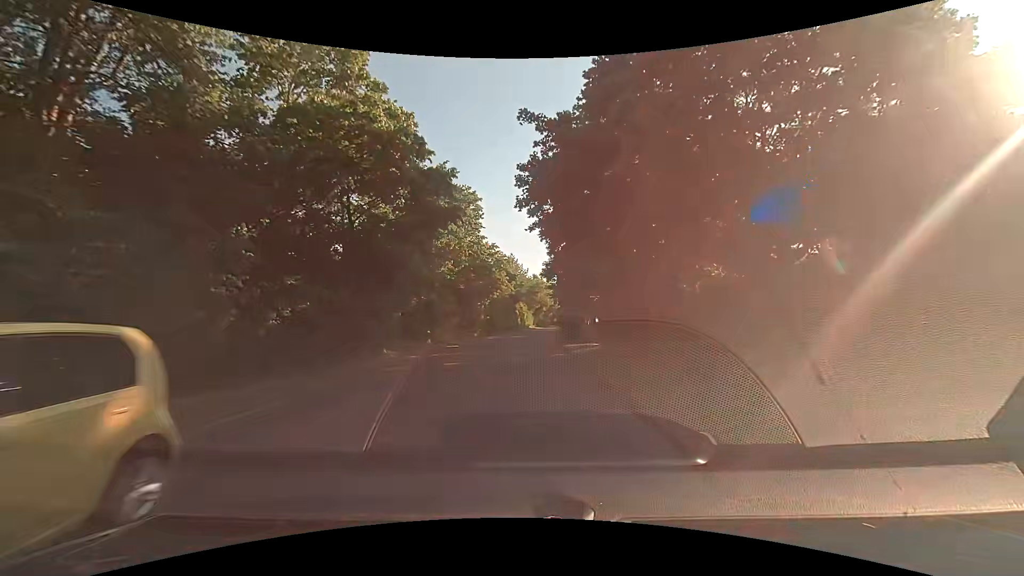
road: tertiary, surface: asphalt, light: Day
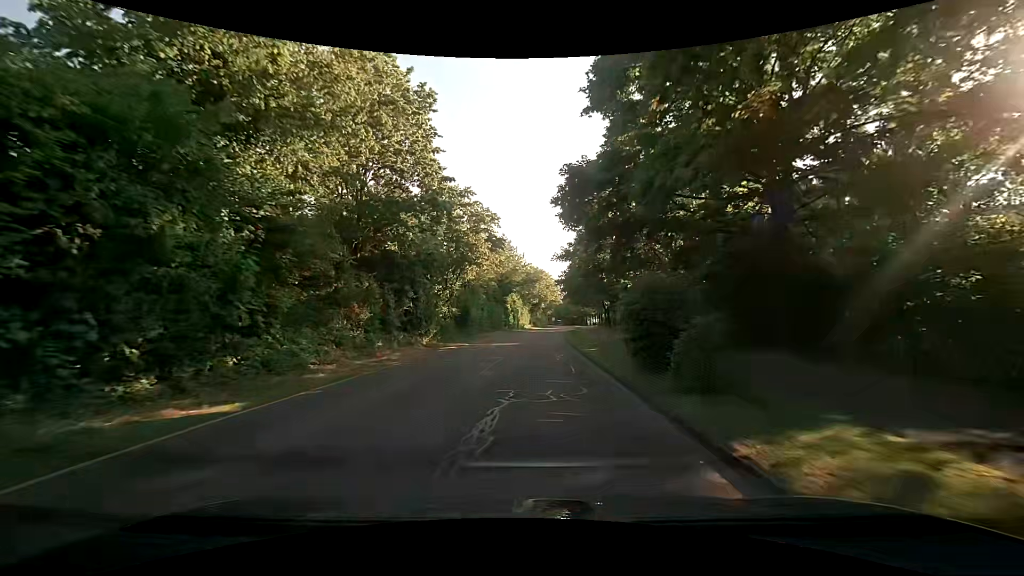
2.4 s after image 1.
(0.0, +24.9) m; +1°
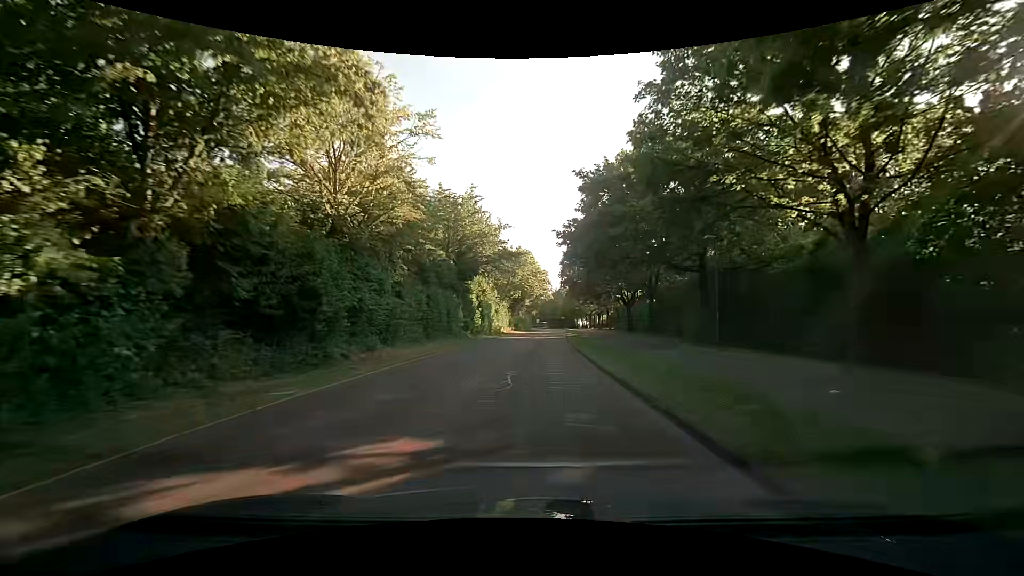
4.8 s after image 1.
(+0.4, +28.6) m; +2°
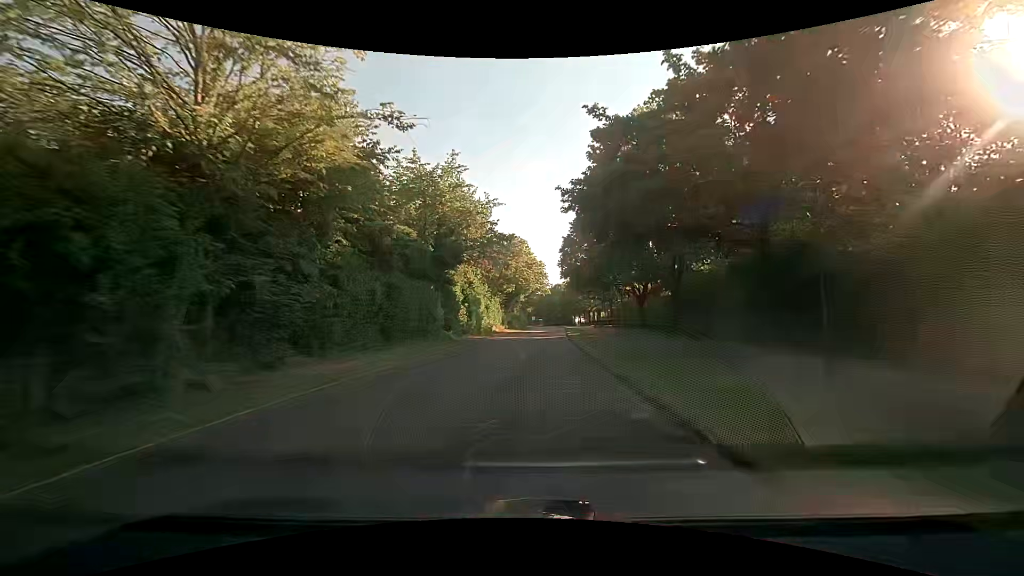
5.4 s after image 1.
(0.0, +7.5) m; 0°
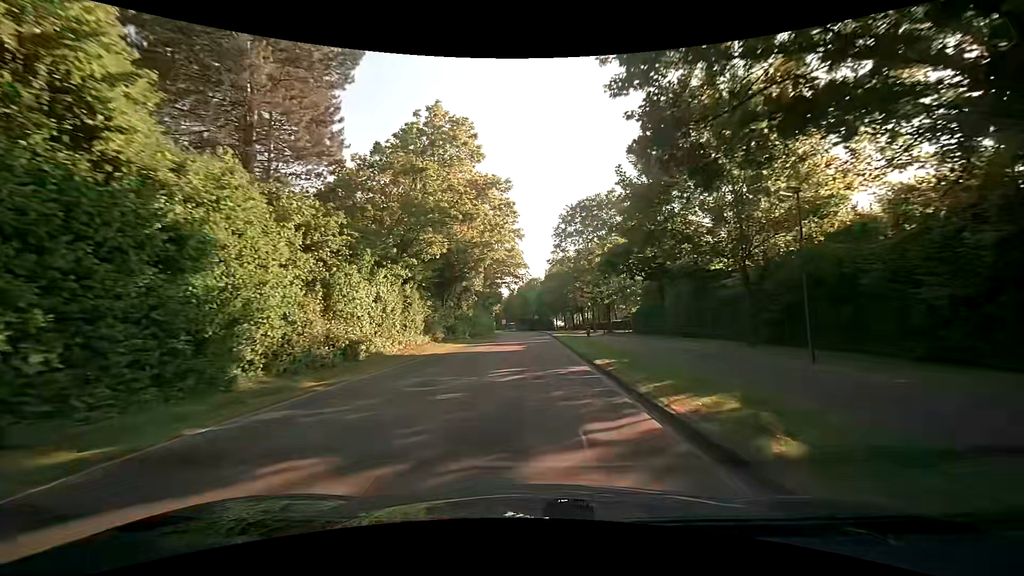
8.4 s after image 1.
(+1.9, +37.8) m; +5°
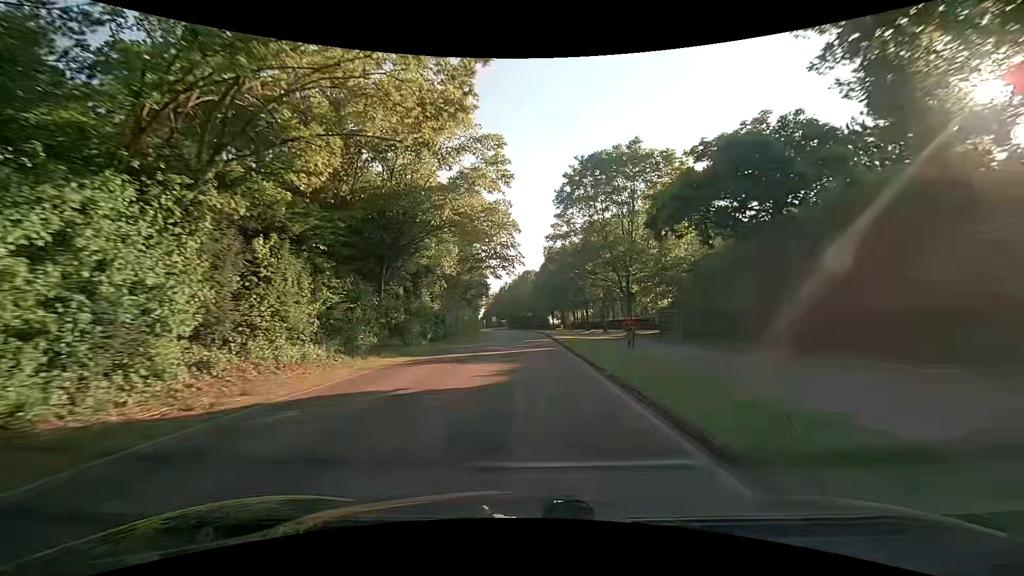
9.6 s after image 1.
(+0.1, +15.2) m; 0°
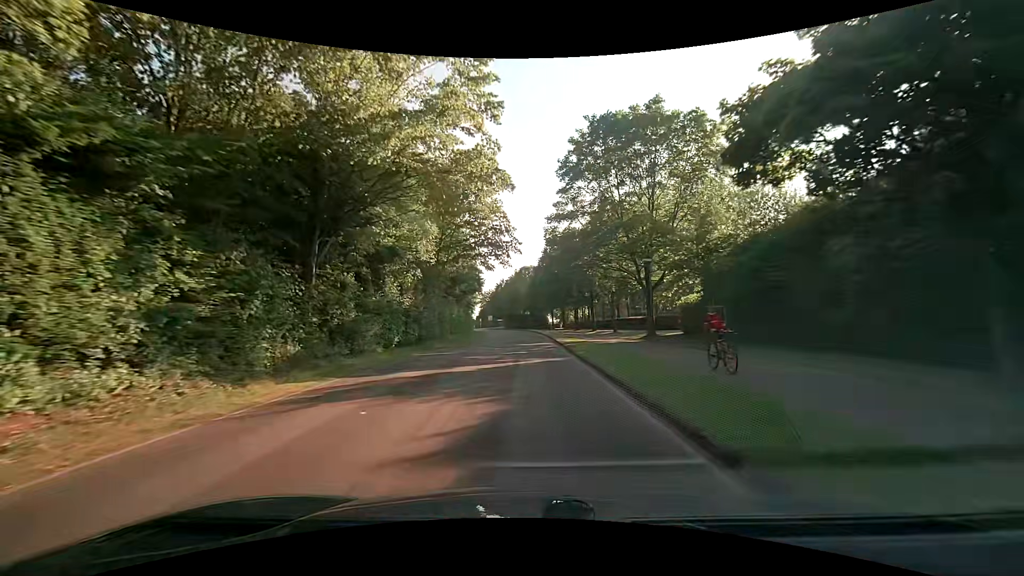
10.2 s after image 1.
(+0.1, +7.6) m; +1°
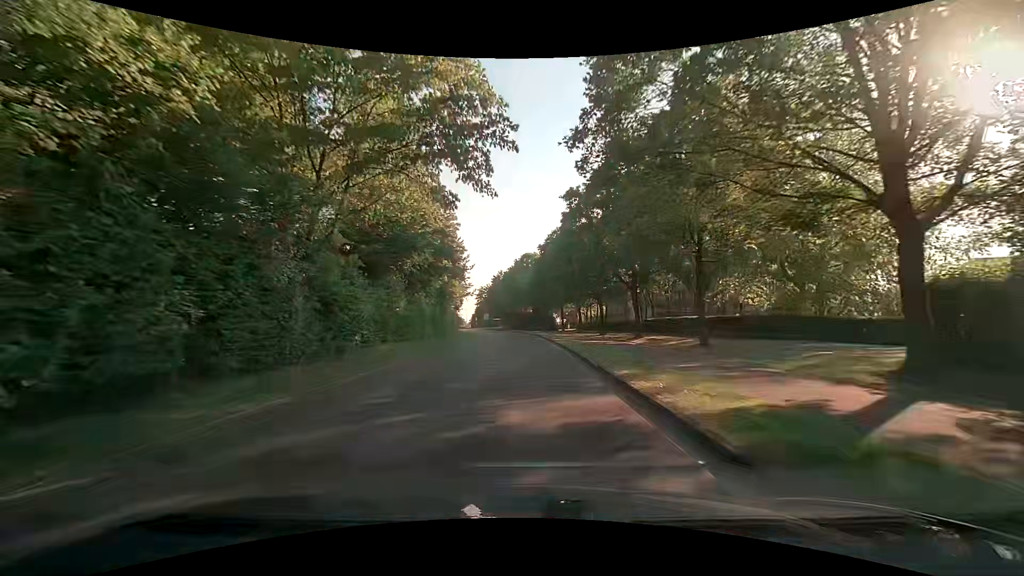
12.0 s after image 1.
(-0.5, +22.7) m; -1°
(0, +10) (0, +20) (0, +30) (0, +40) (-1, +50) (-2, +60) (-2, +70) (-4, +80) (-5, +90) (-7, +100) m
